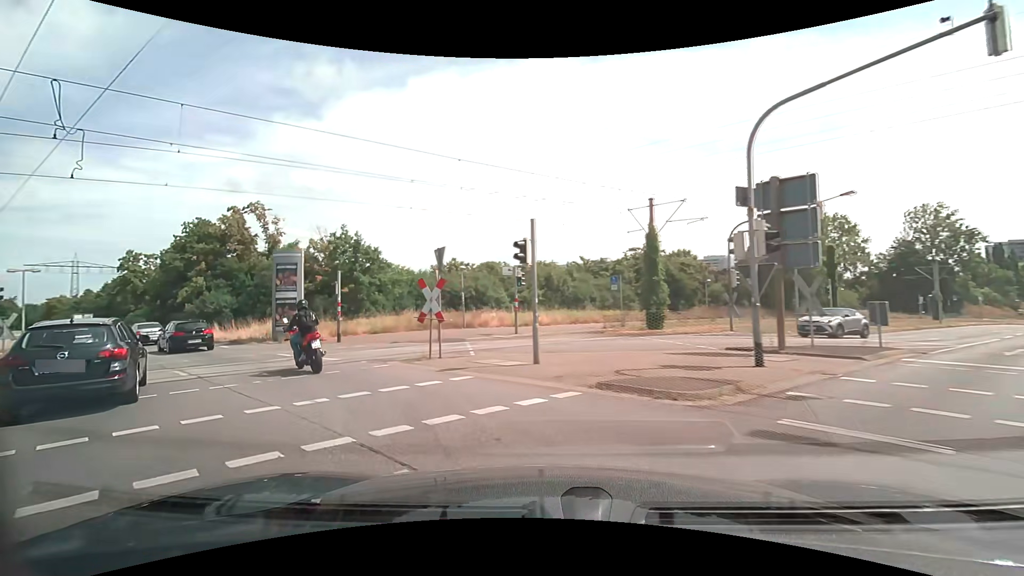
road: primary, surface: asphalt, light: Day
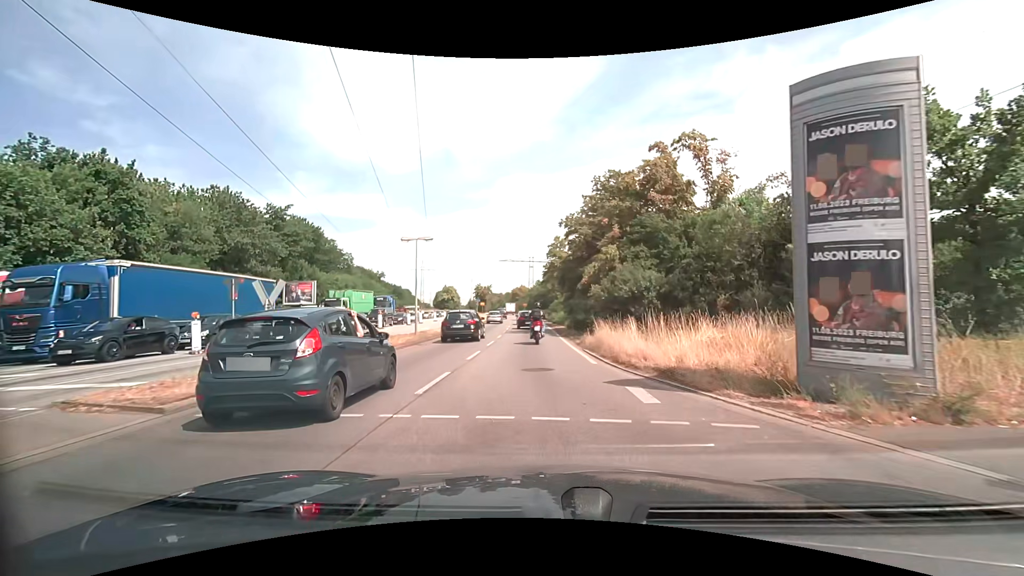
(-10.3, +17.3) m; -49°
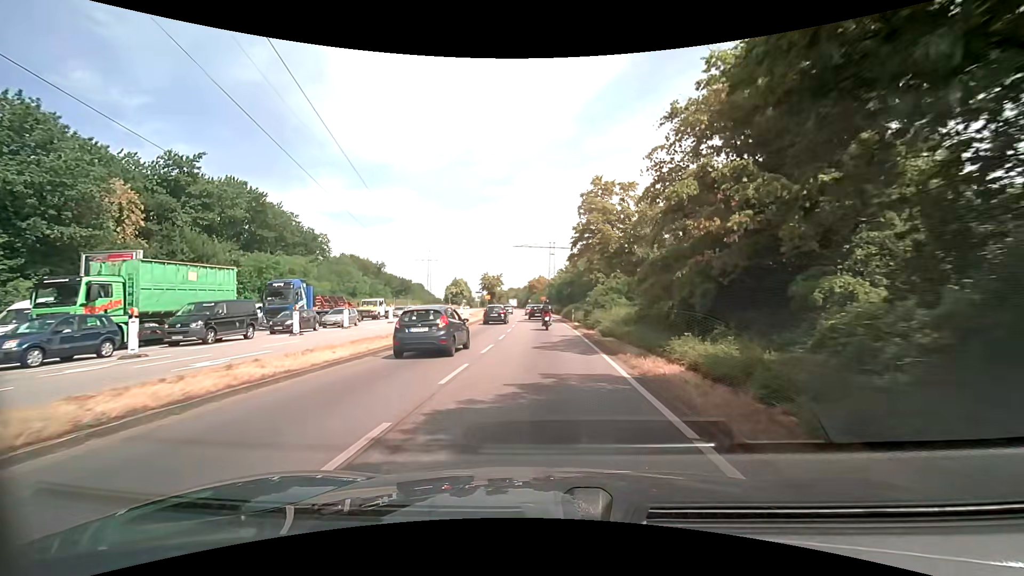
(-1.0, +29.7) m; -3°
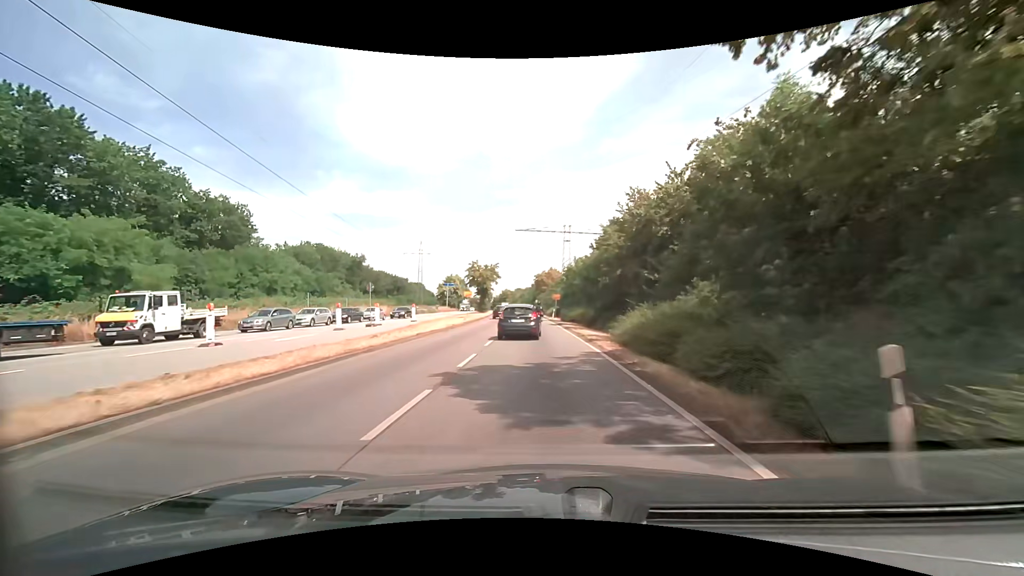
(-0.2, +34.4) m; -1°
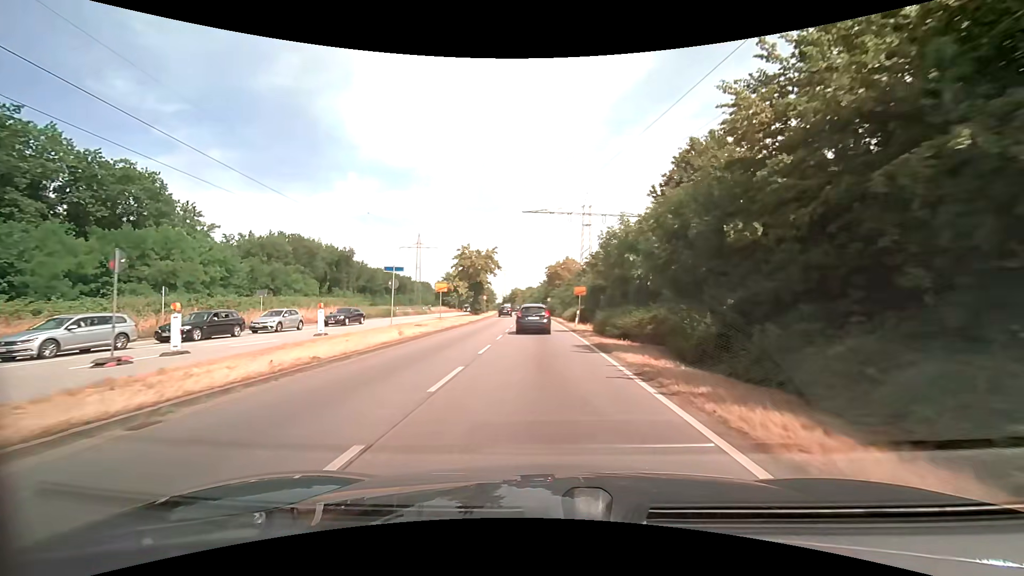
(-0.2, +21.4) m; -1°
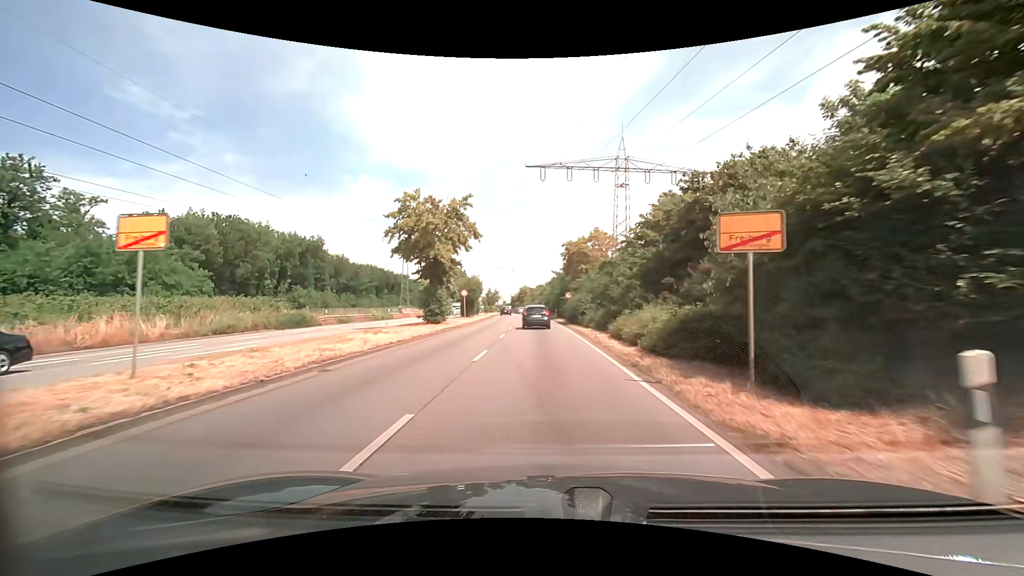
(-0.4, +29.1) m; -1°
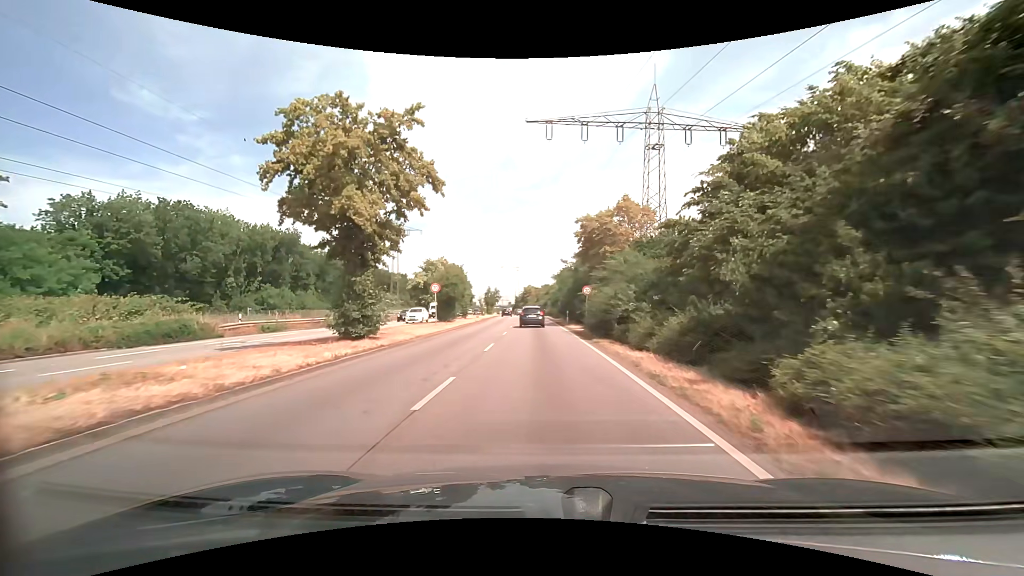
(-0.1, +14.9) m; 0°
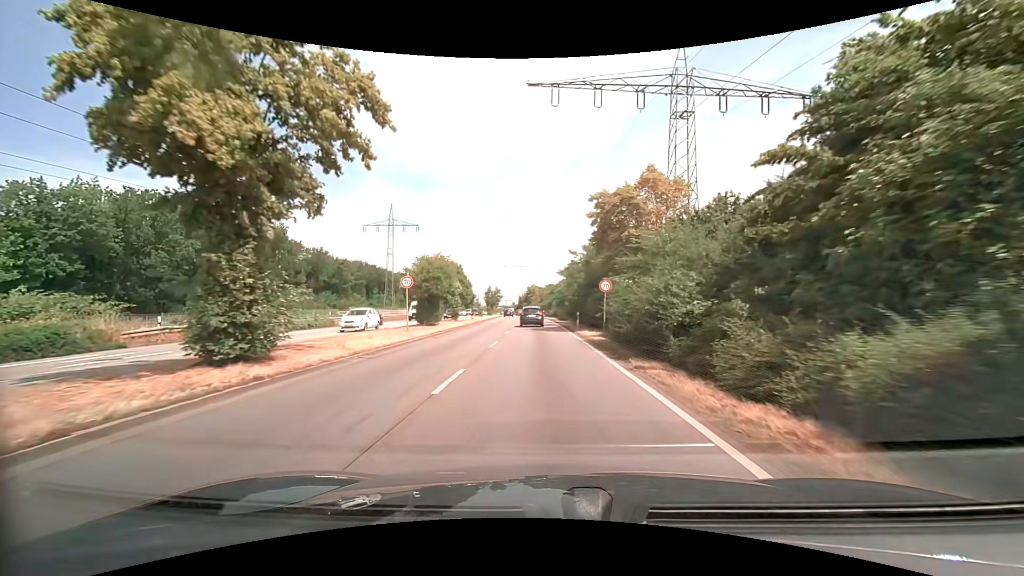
(-0.1, +7.7) m; -1°
(0, +10) (0, +20) (-1, +30) (-1, +40) (-1, +50) (-2, +60) (-2, +70) (-3, +80) (-3, +90) (-4, +100) m
